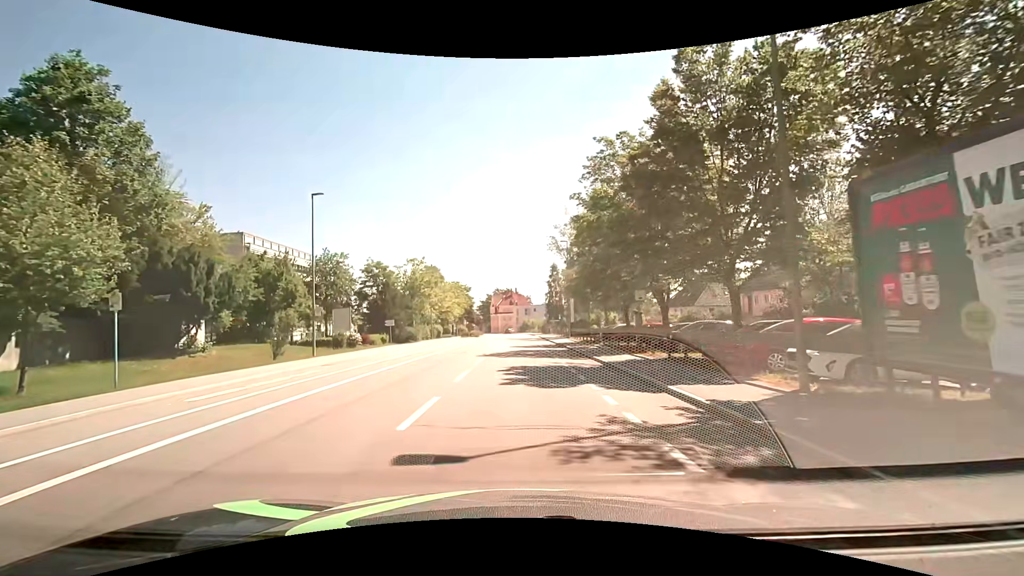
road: tertiary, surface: asphalt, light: Day
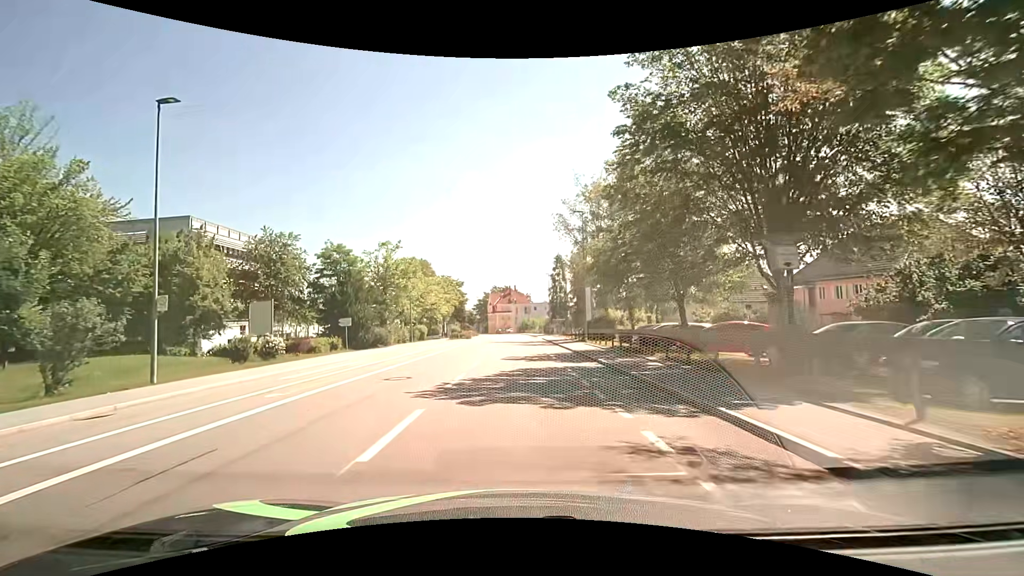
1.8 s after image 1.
(+0.1, +13.5) m; +1°
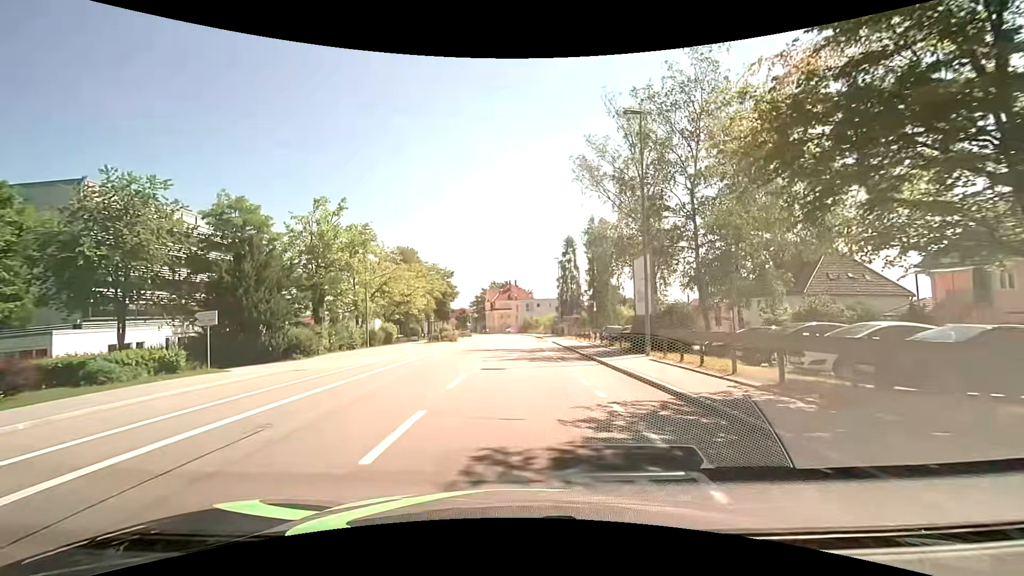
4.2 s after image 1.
(-0.1, +18.1) m; 0°
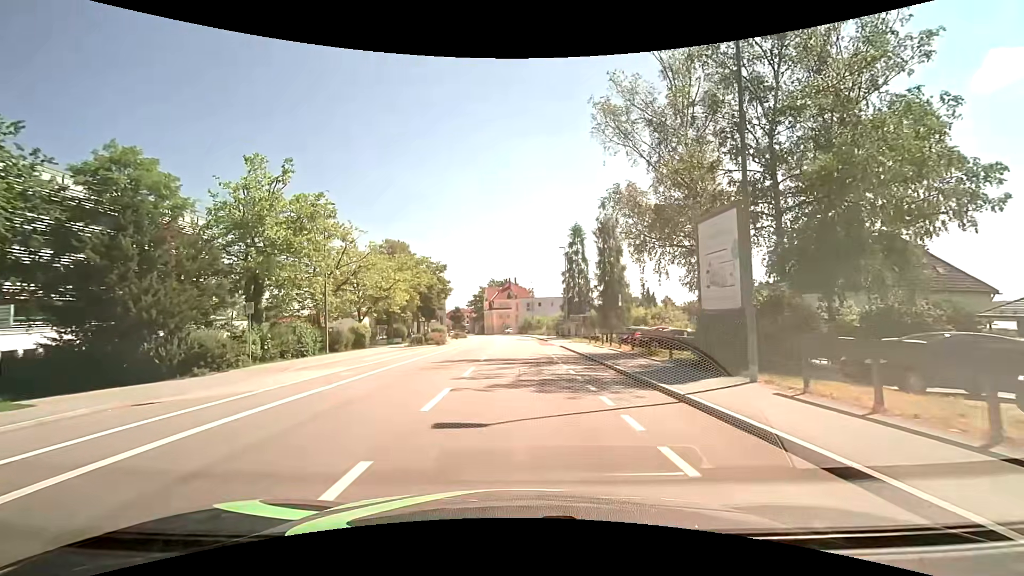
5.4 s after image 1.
(0.0, +9.1) m; -1°
(0, +10) (0, +20) (0, +30) (0, +40) (0, +50) (0, +60) (0, +70) (0, +80) (-1, +90) (-2, +100) m
